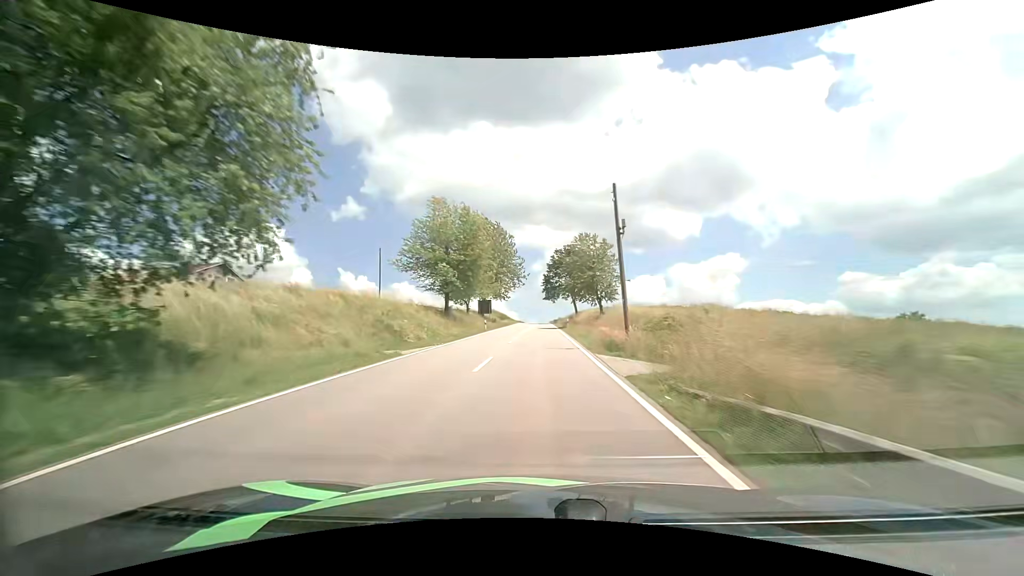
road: tertiary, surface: asphalt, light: Day
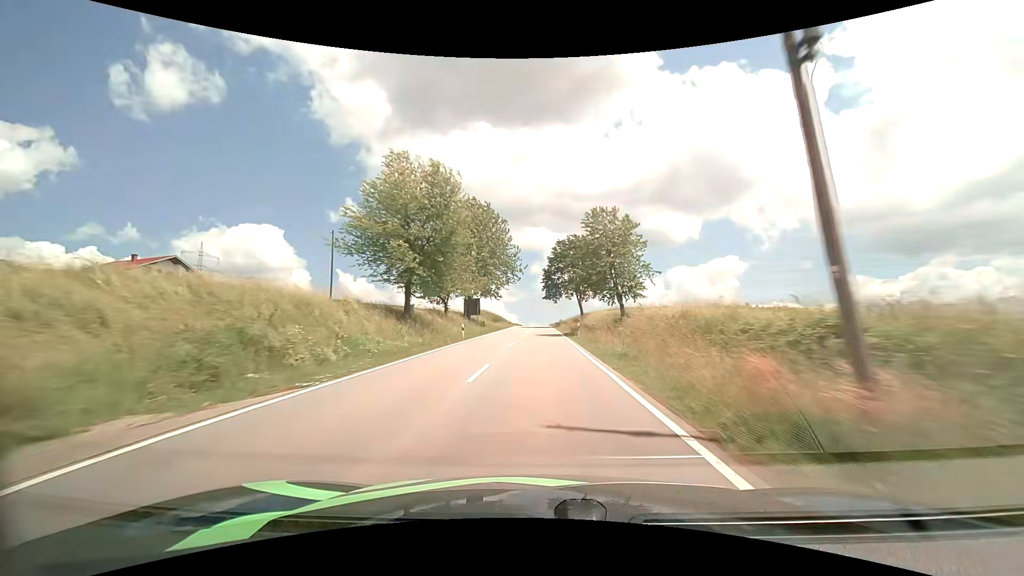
(0.0, +13.7) m; -1°
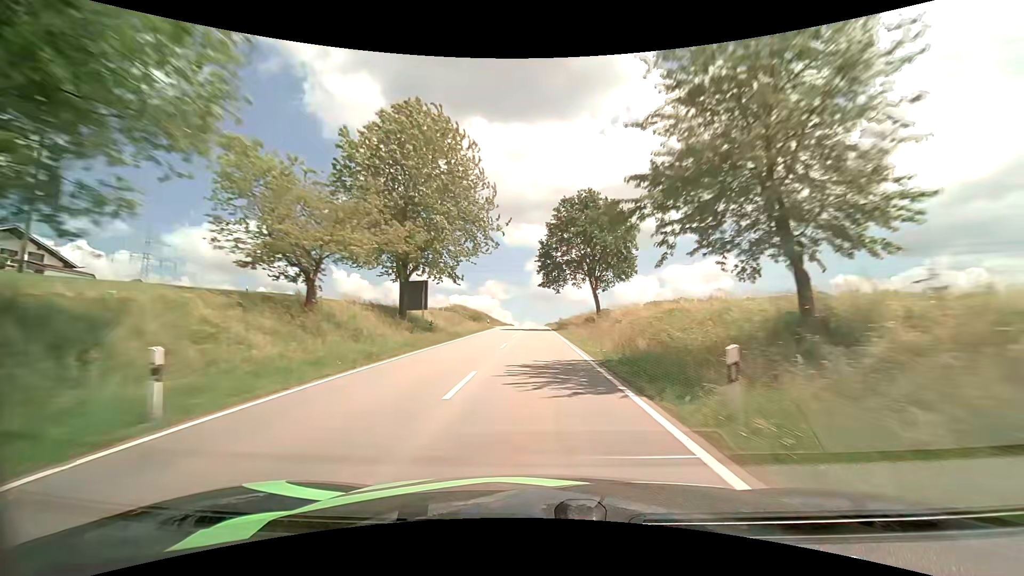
(+0.3, +27.1) m; +1°
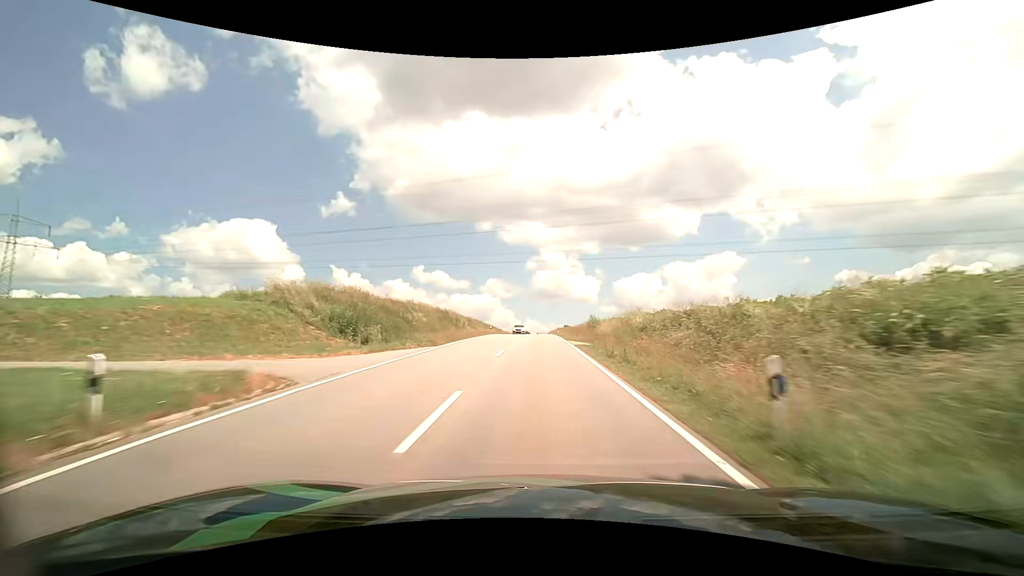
(-0.4, +52.9) m; 0°
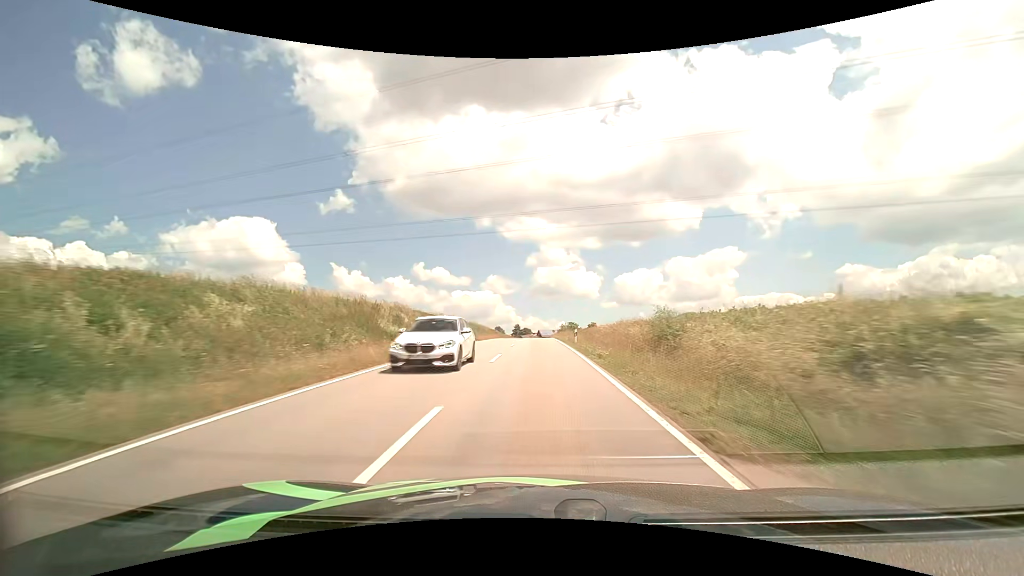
(0.0, +26.2) m; 0°
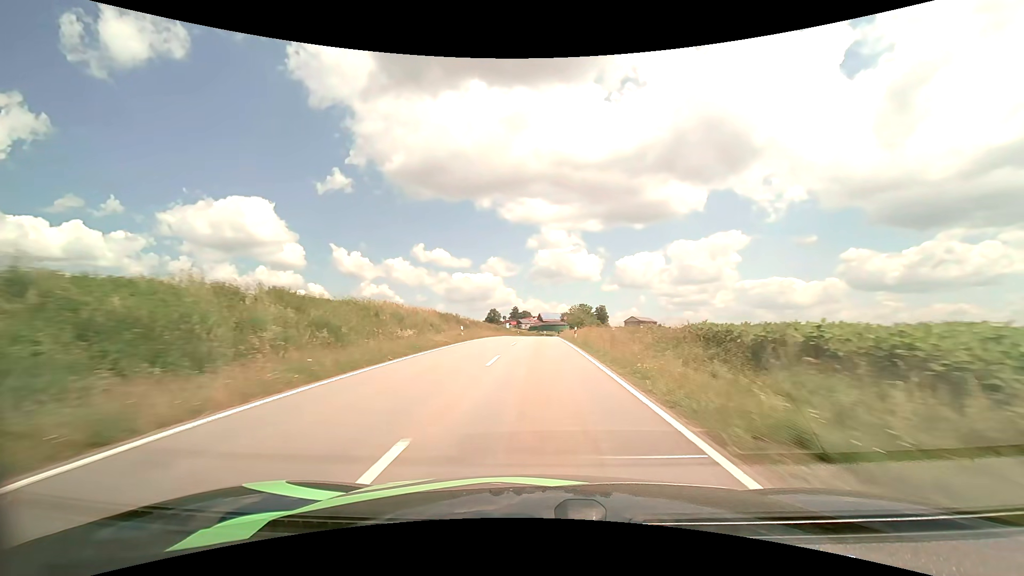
(-0.2, +51.9) m; 0°
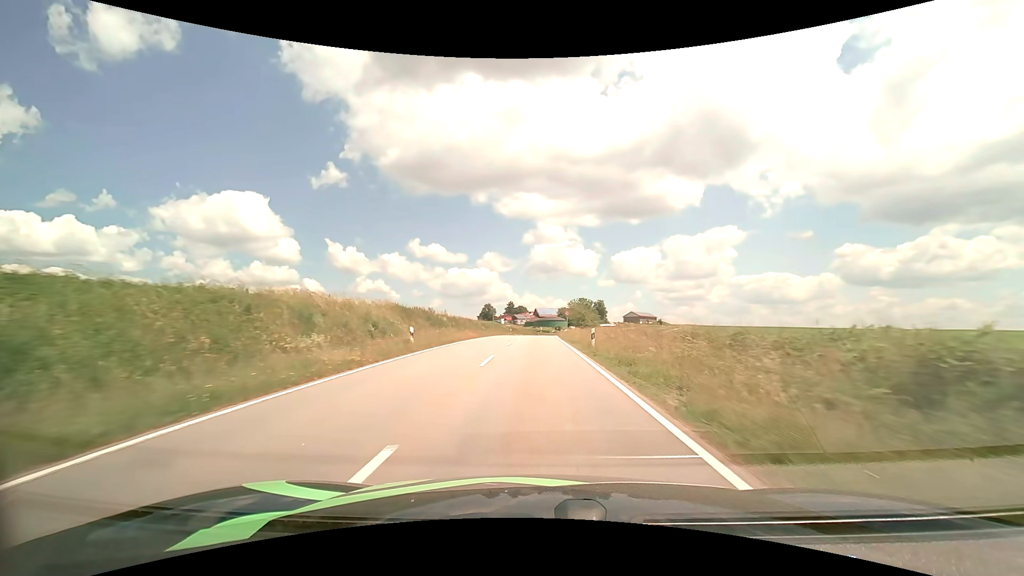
(0.0, +12.8) m; 0°
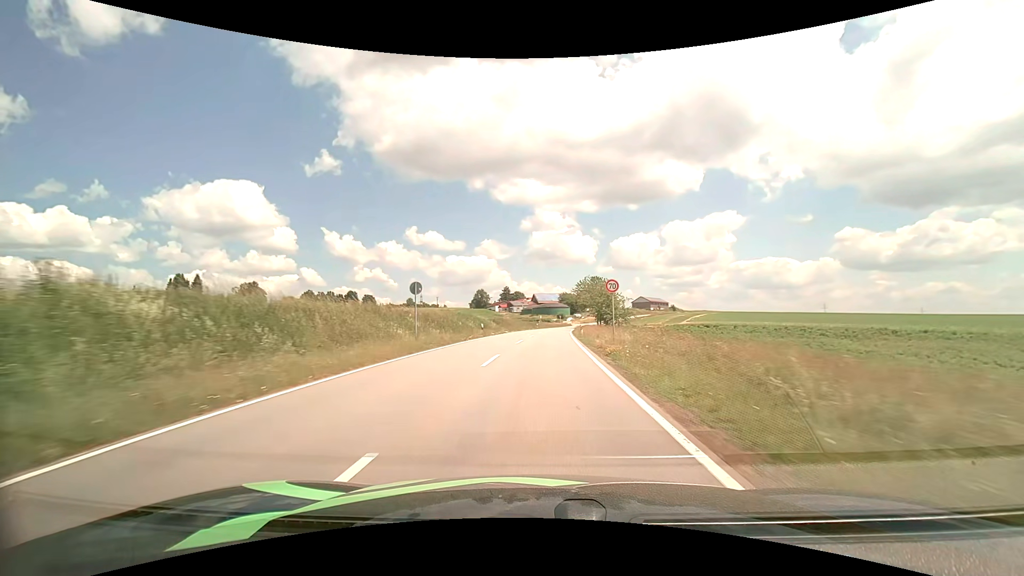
(+0.1, +37.5) m; 0°
(0, +10) (0, +20) (0, +30) (+1, +40) (+1, +50) (+2, +60) (+2, +70) (+3, +80) (+4, +90) (+6, +100) m
